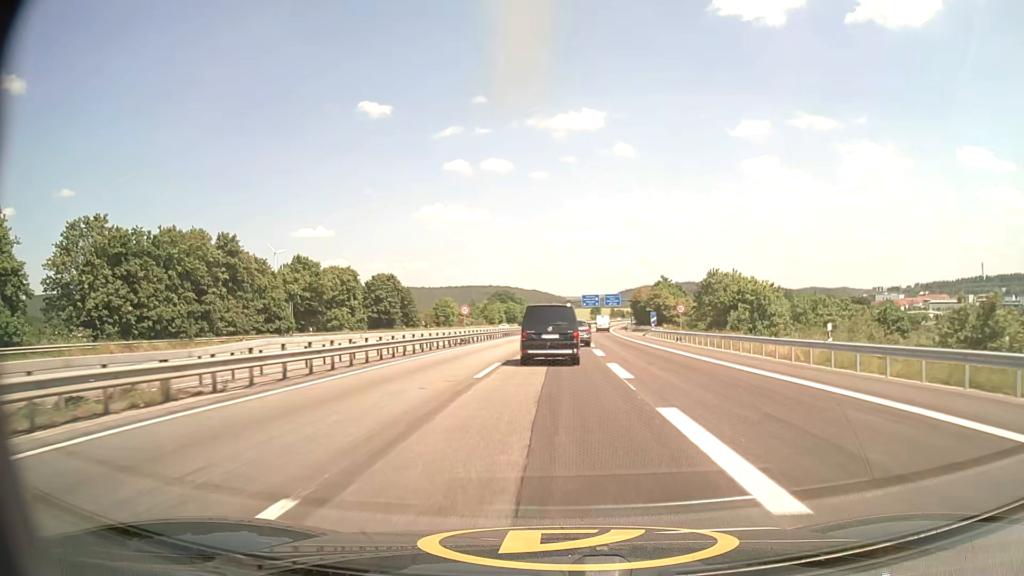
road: motorway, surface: asphalt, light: Day
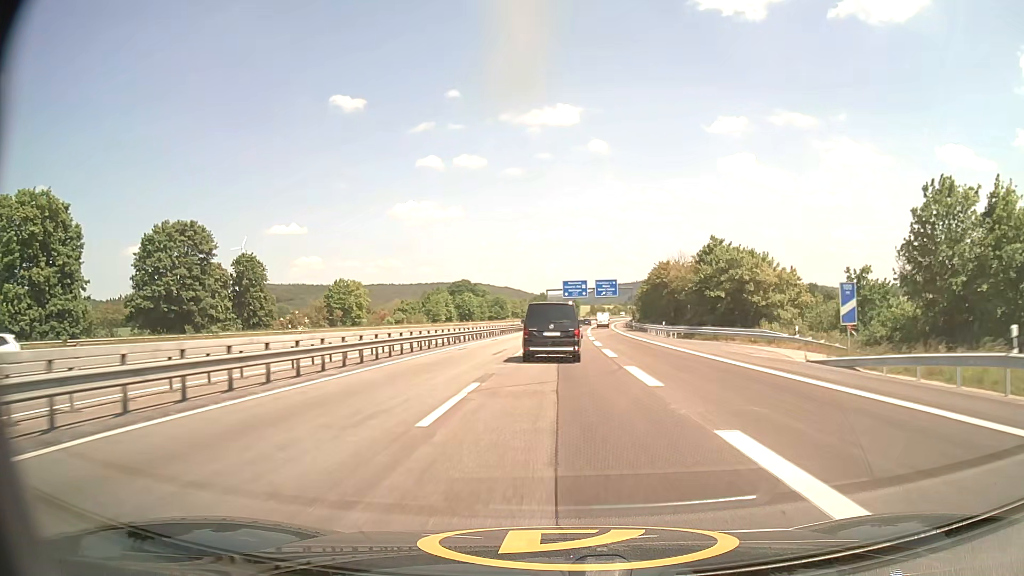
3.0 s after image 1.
(+1.0, +61.5) m; +2°
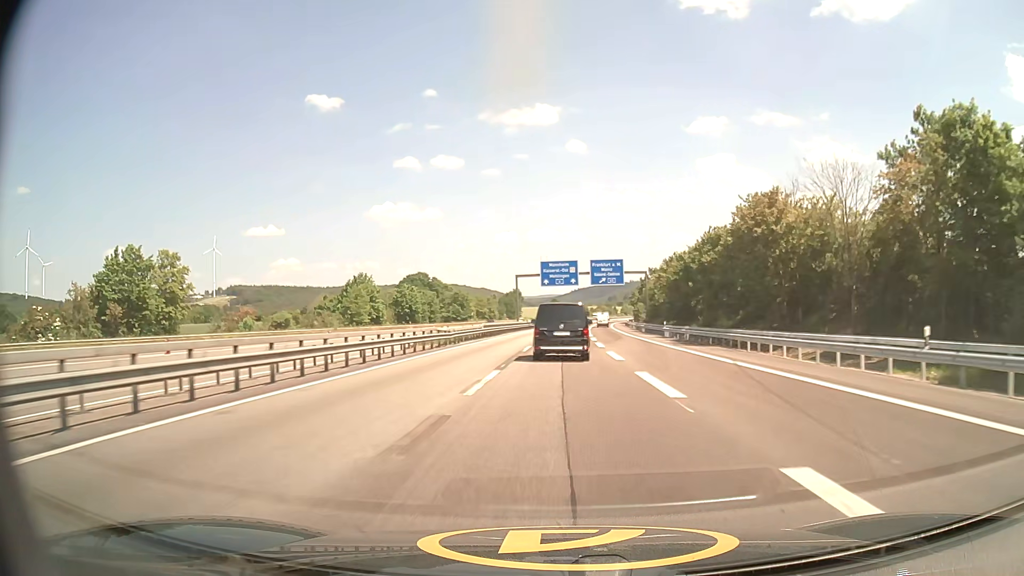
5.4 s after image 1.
(+0.7, +49.5) m; +2°
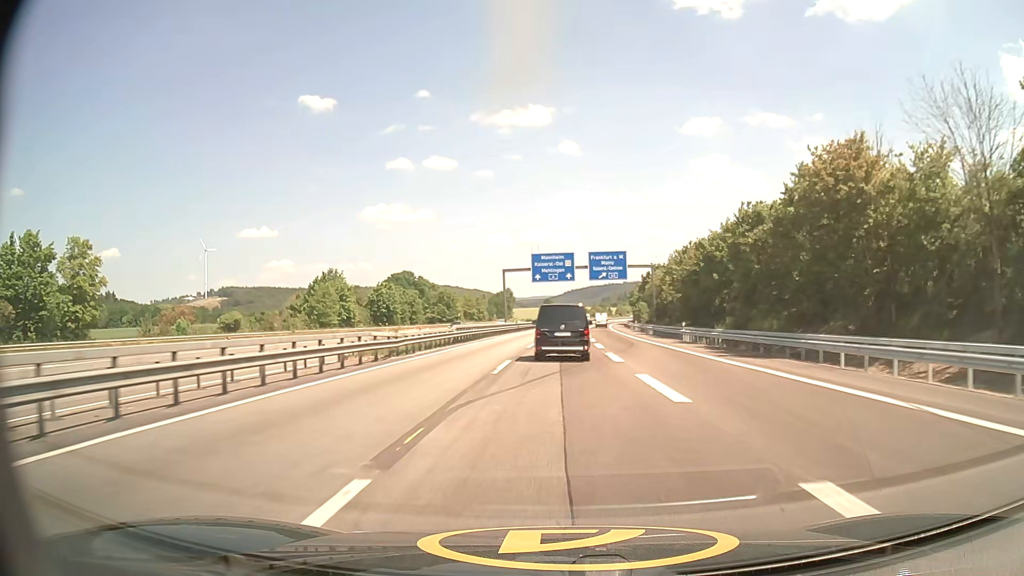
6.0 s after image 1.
(+0.1, +12.4) m; +1°
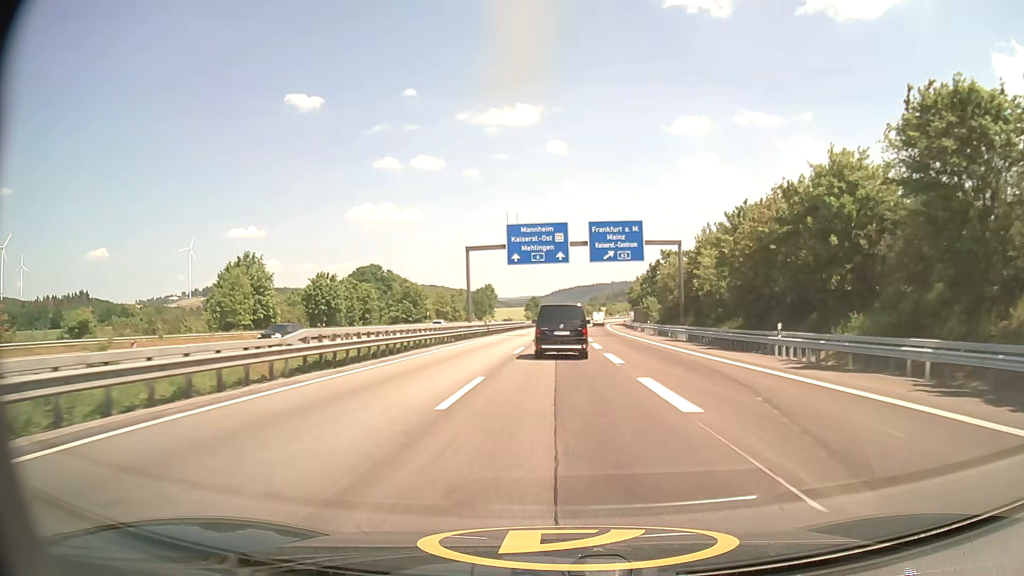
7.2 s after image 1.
(+0.2, +25.0) m; +1°
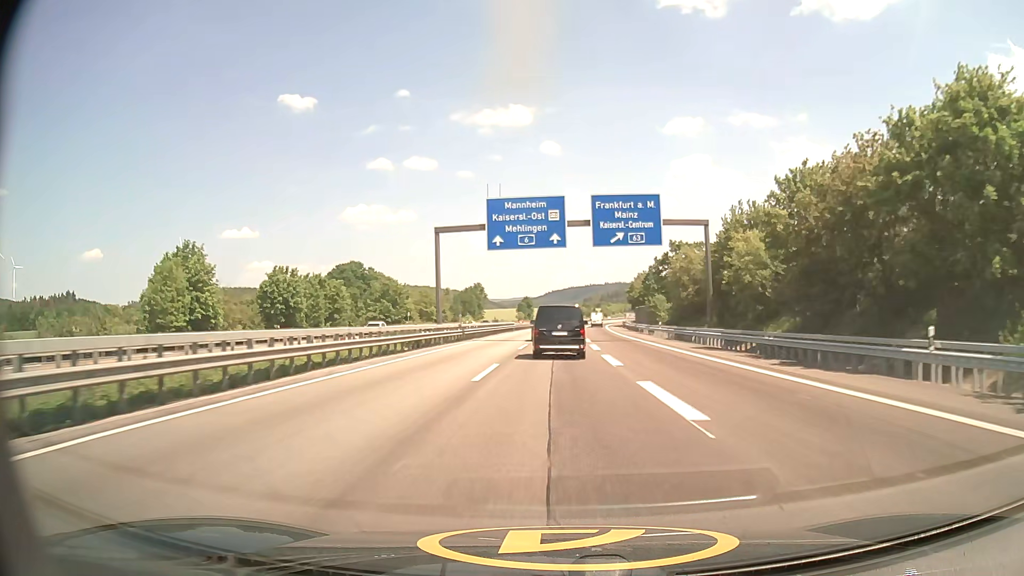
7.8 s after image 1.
(+0.1, +12.6) m; +1°
